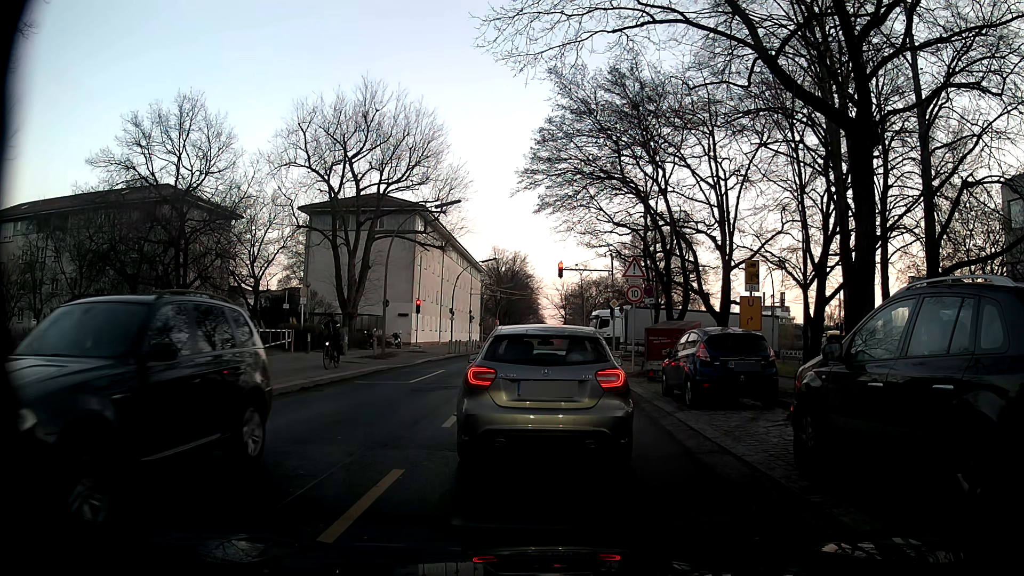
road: residential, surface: asphalt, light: Day
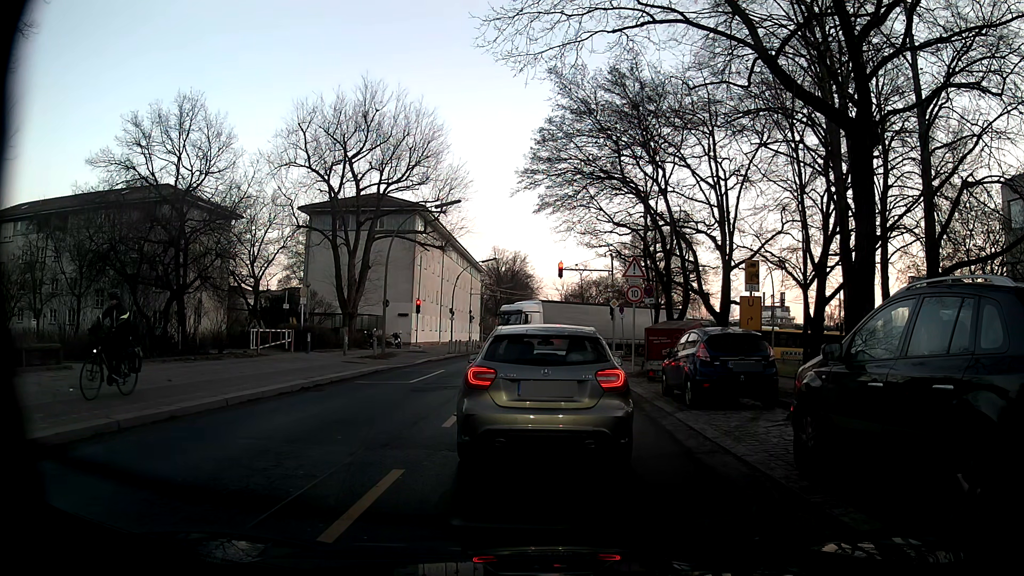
(0.0, 0.0) m; 0°
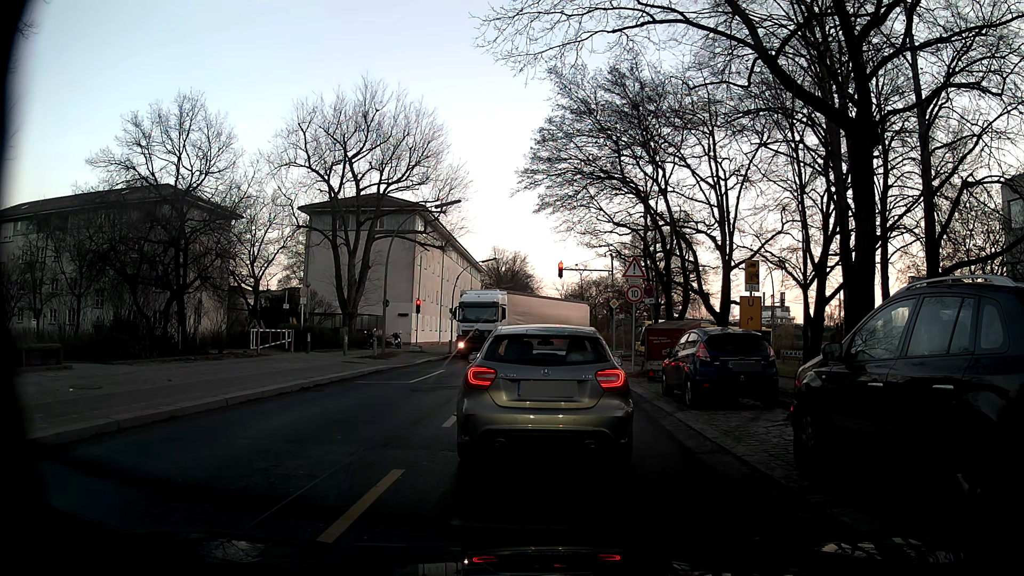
(0.0, 0.0) m; 0°
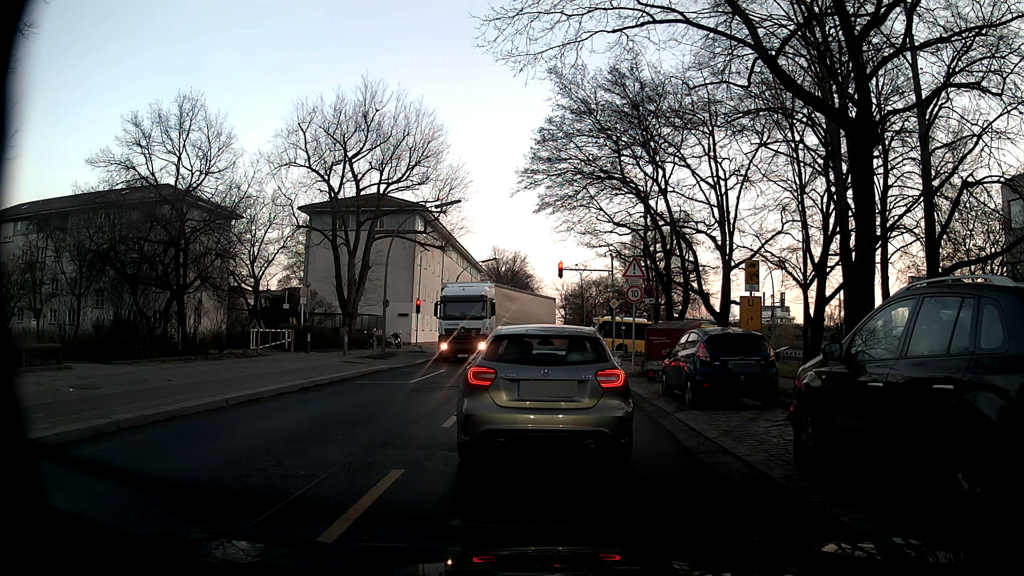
(0.0, 0.0) m; 0°
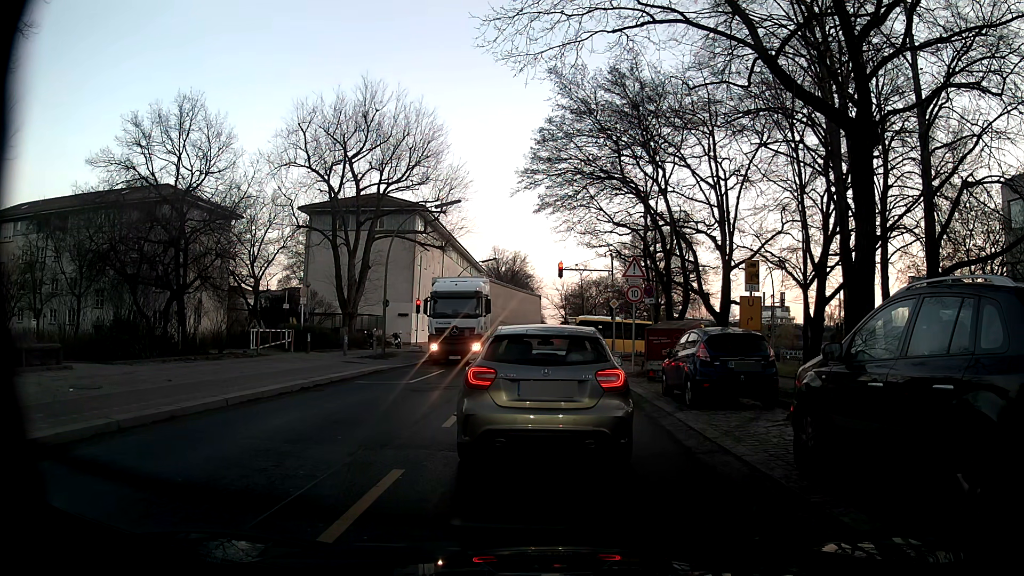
(0.0, 0.0) m; 0°
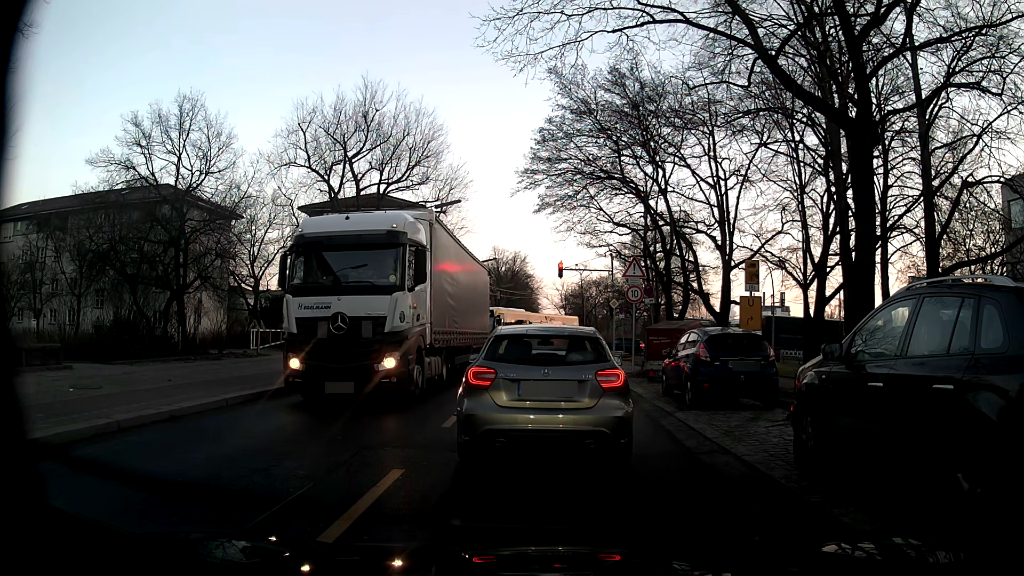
(0.0, 0.0) m; 0°
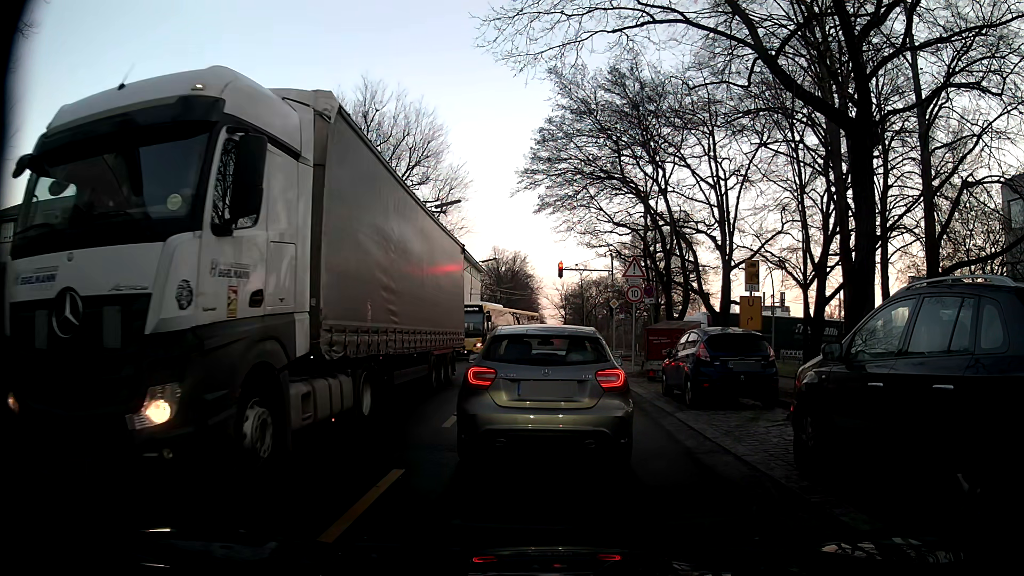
(0.0, 0.0) m; 0°
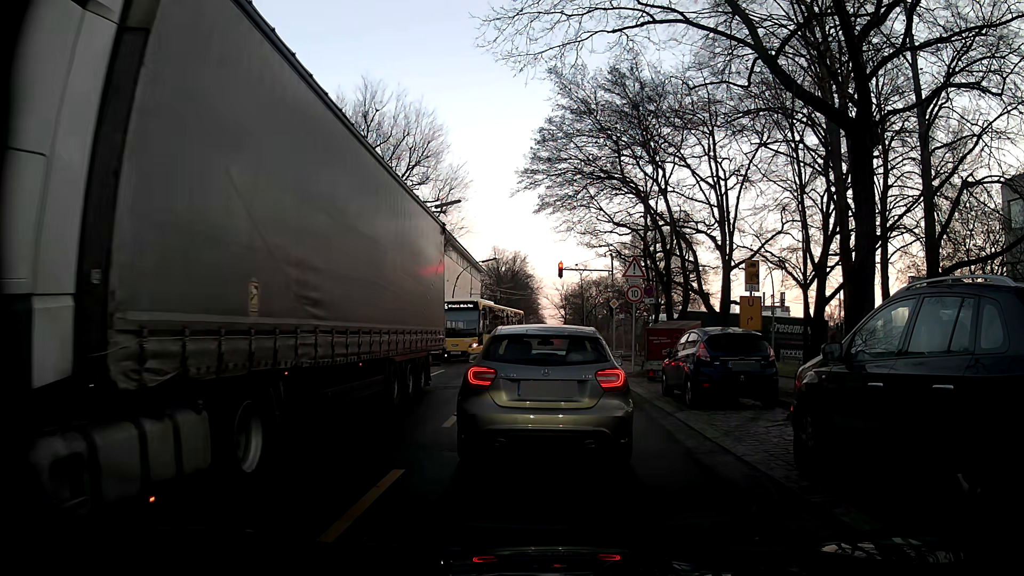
(0.0, 0.0) m; 0°
